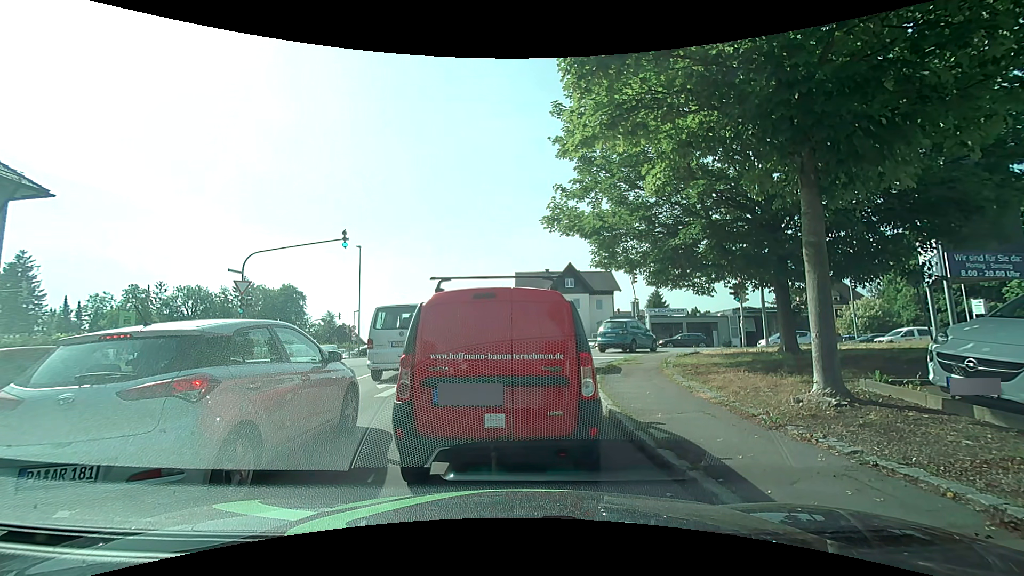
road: residential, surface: asphalt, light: Day
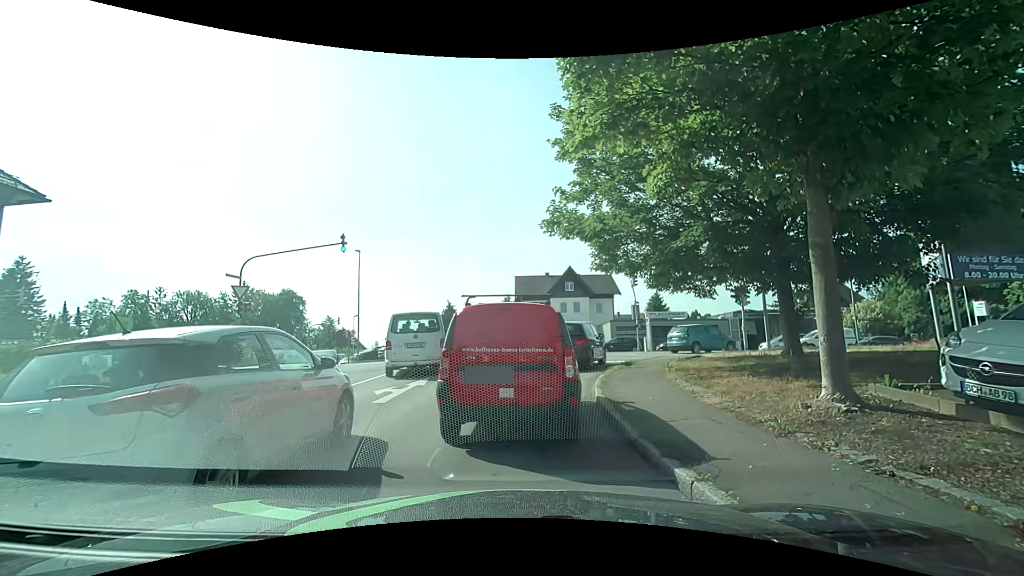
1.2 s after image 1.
(0.0, +0.2) m; 0°
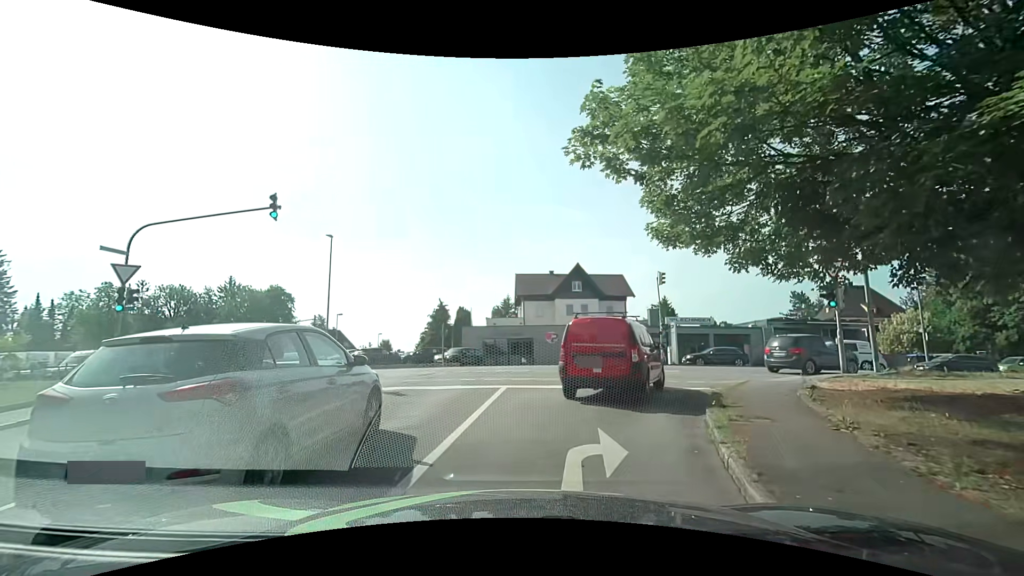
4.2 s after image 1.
(-0.3, +7.6) m; -2°
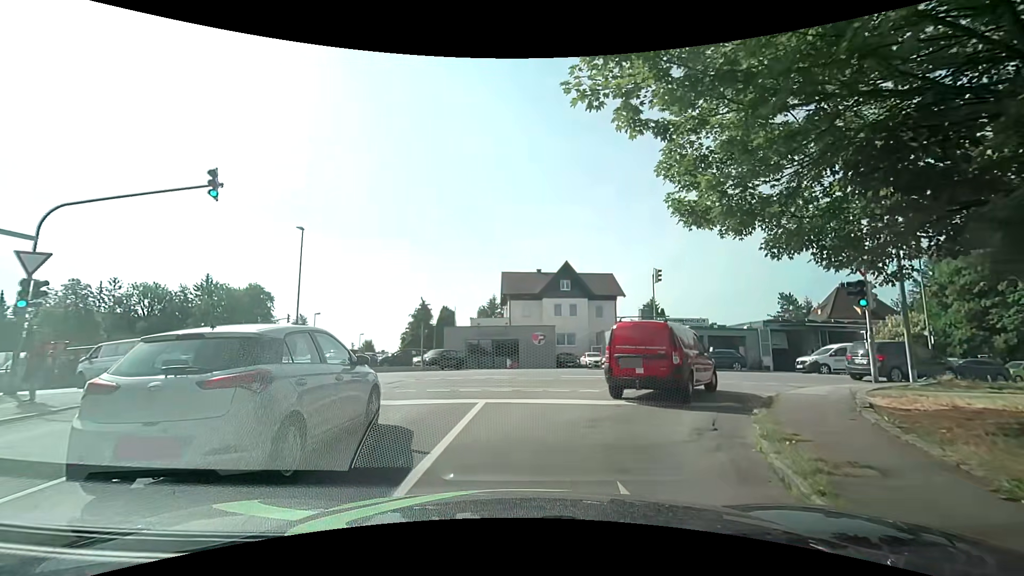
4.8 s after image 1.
(0.0, +2.6) m; -1°
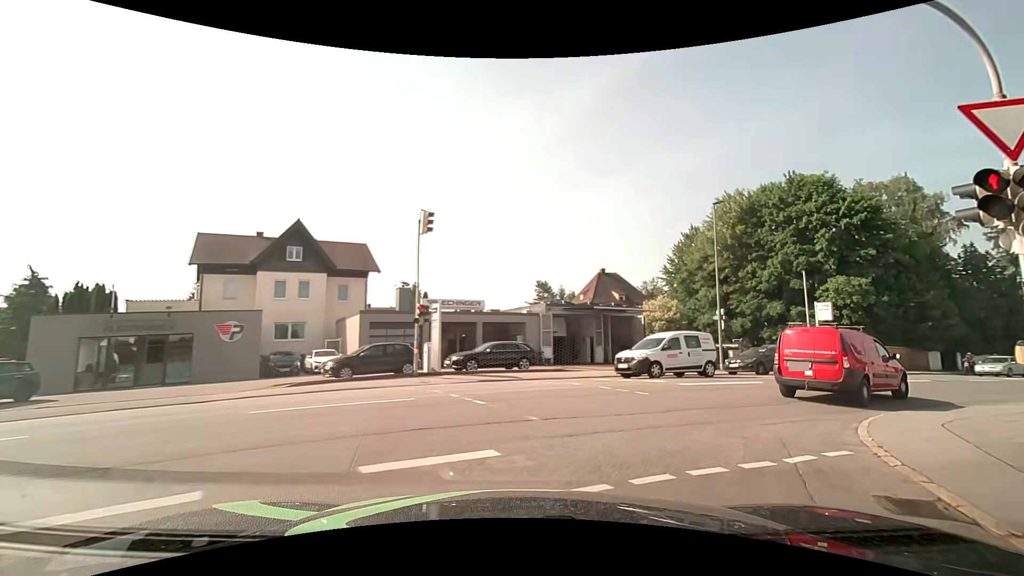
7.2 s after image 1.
(+3.2, +13.2) m; +28°
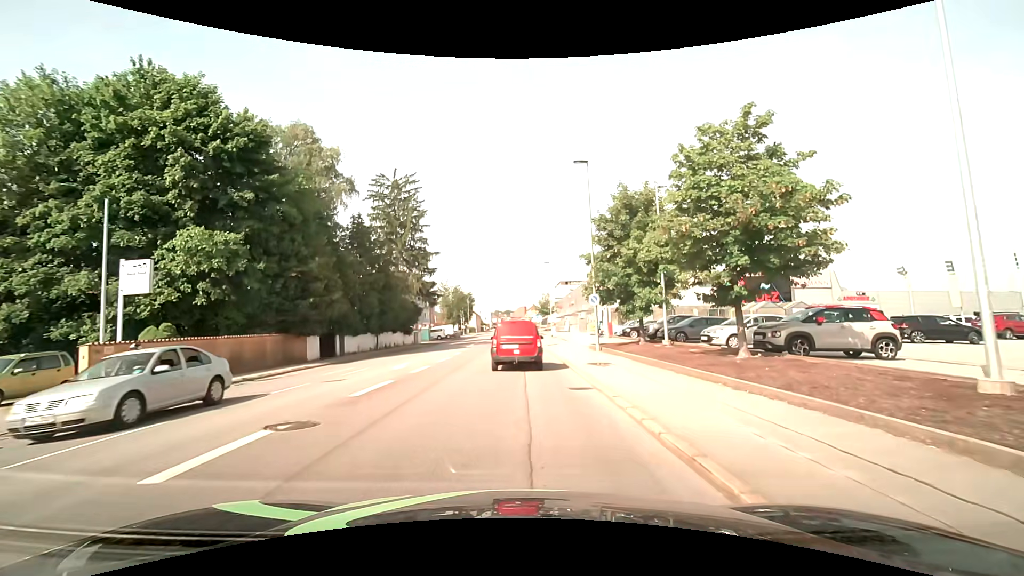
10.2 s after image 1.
(+11.8, +16.0) m; +63°
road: tertiary
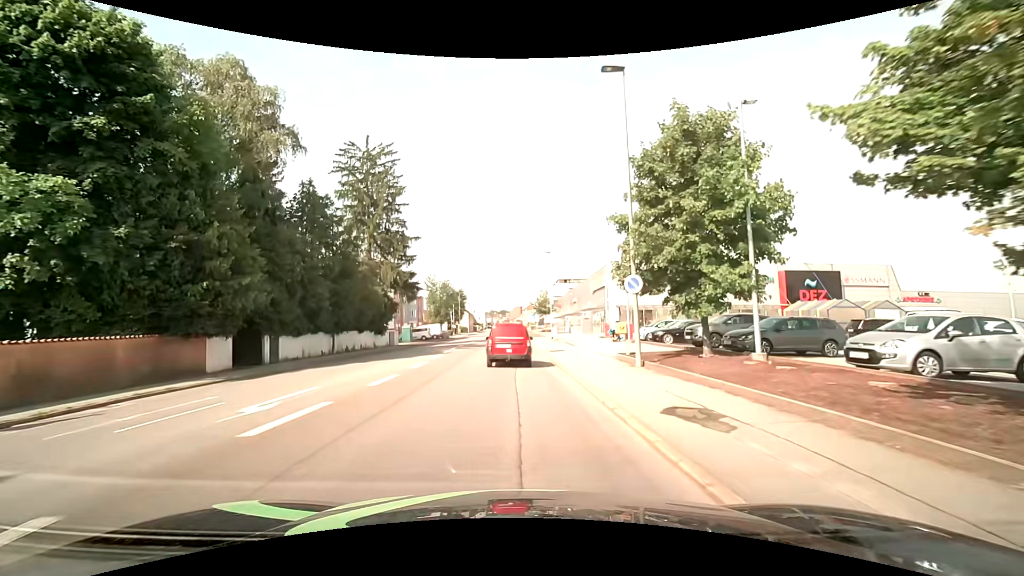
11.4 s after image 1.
(+0.2, +10.1) m; +1°
